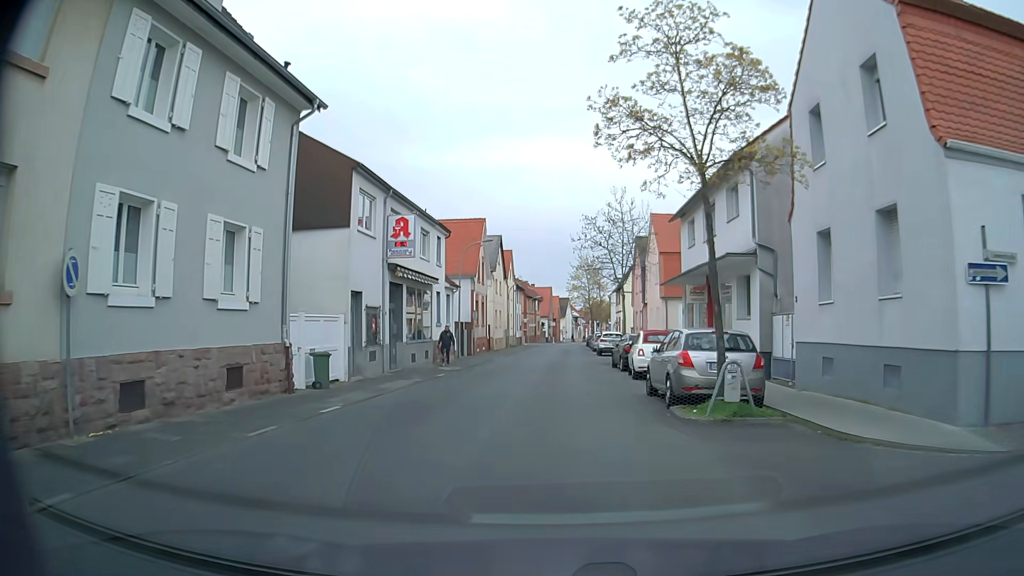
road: residential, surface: asphalt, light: Day
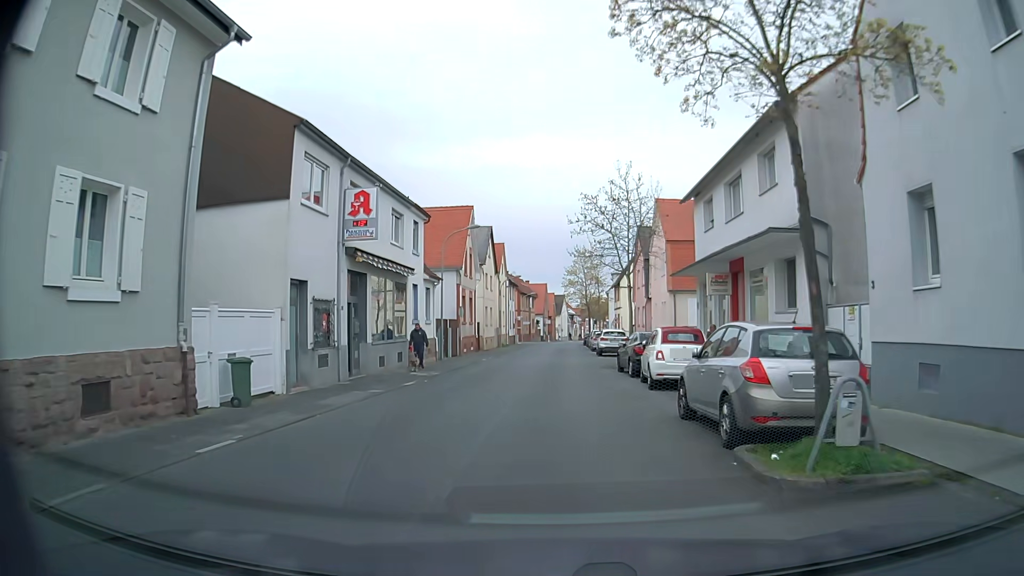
(0.0, +4.5) m; 0°
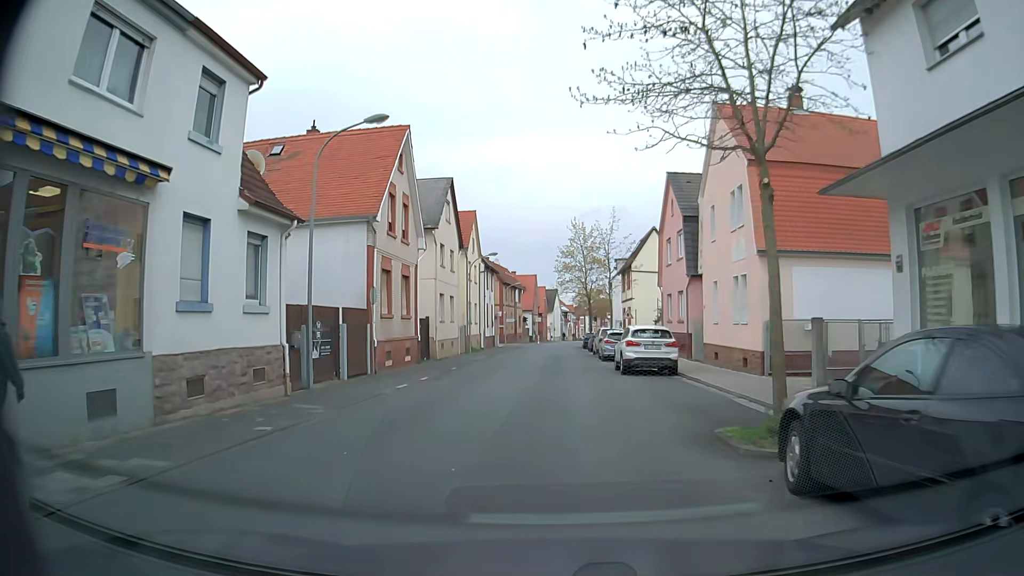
(+0.3, +18.0) m; +1°
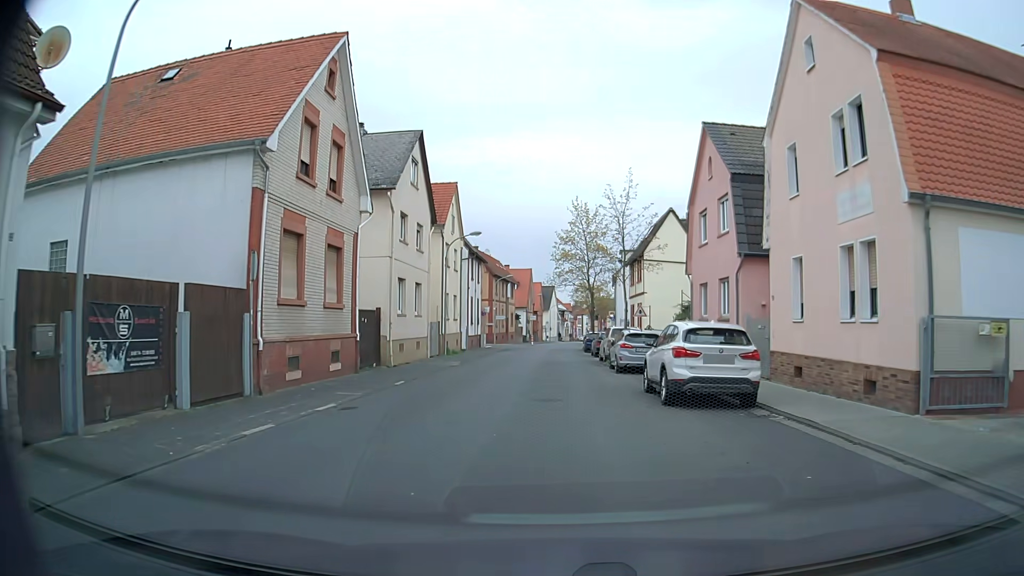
(+0.1, +9.0) m; +1°
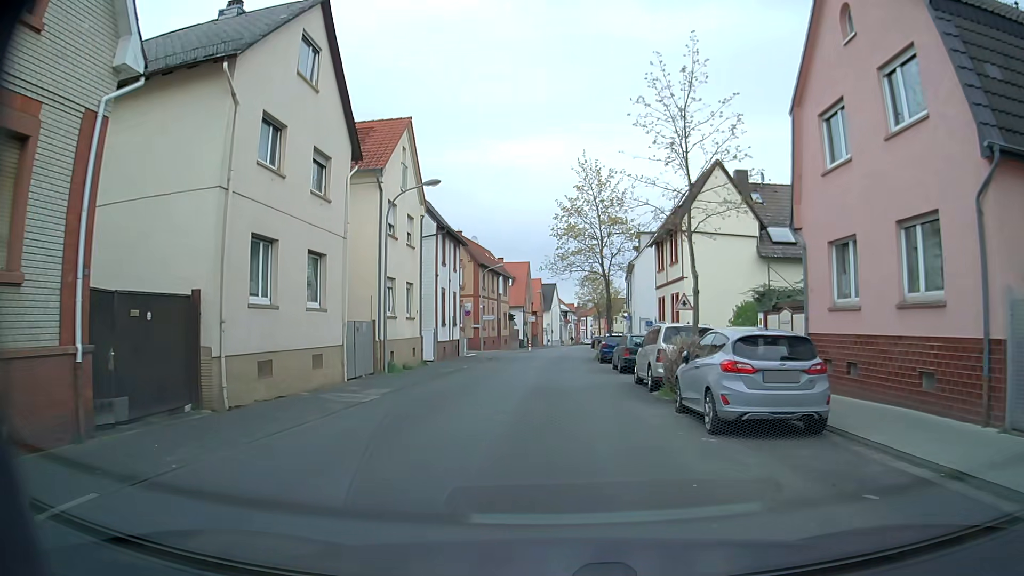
(0.0, +13.6) m; 0°
